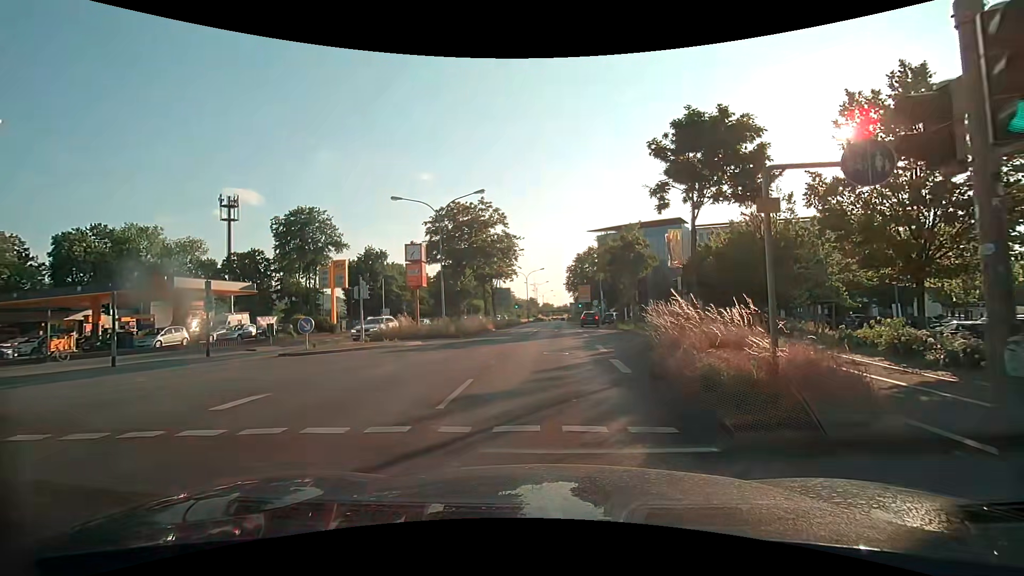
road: primary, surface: asphalt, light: Day
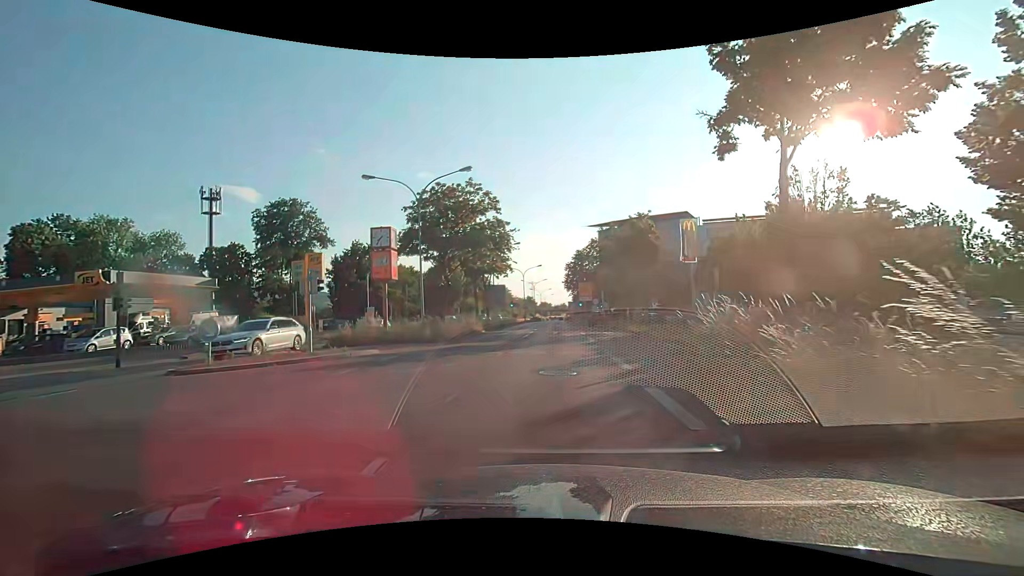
(-0.1, +5.6) m; -2°
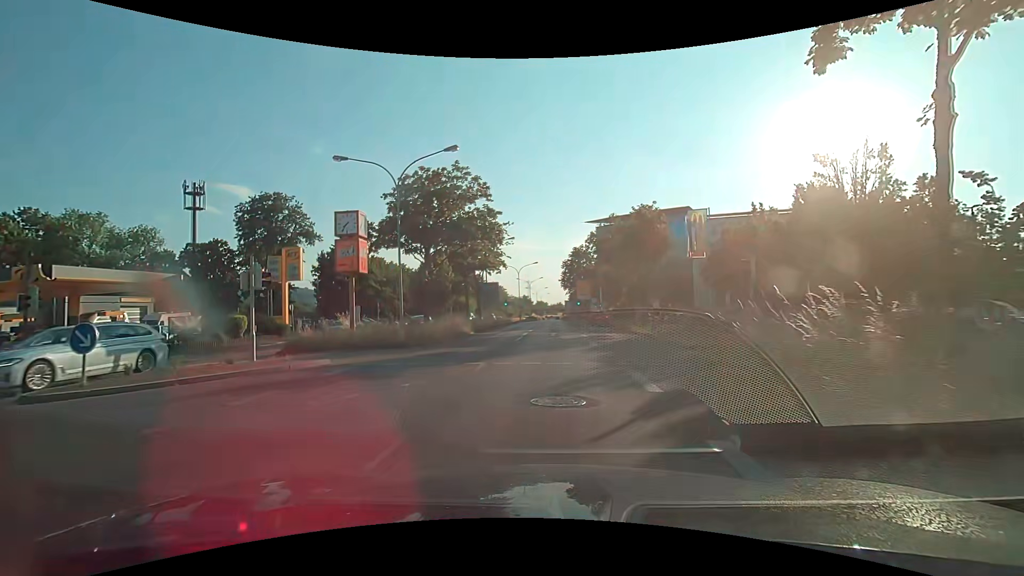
(+0.1, +3.7) m; +2°
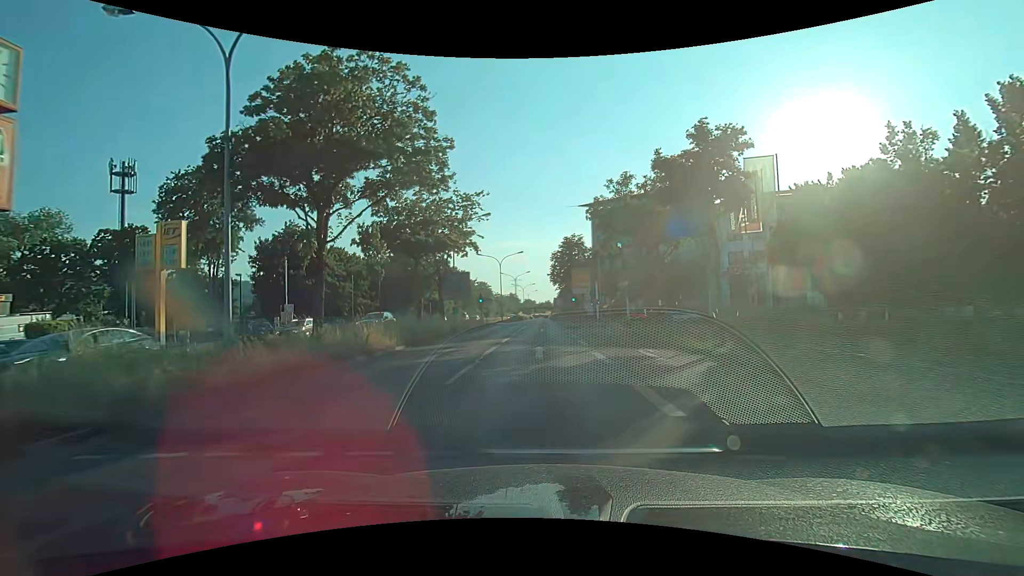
(+0.2, +13.4) m; +1°
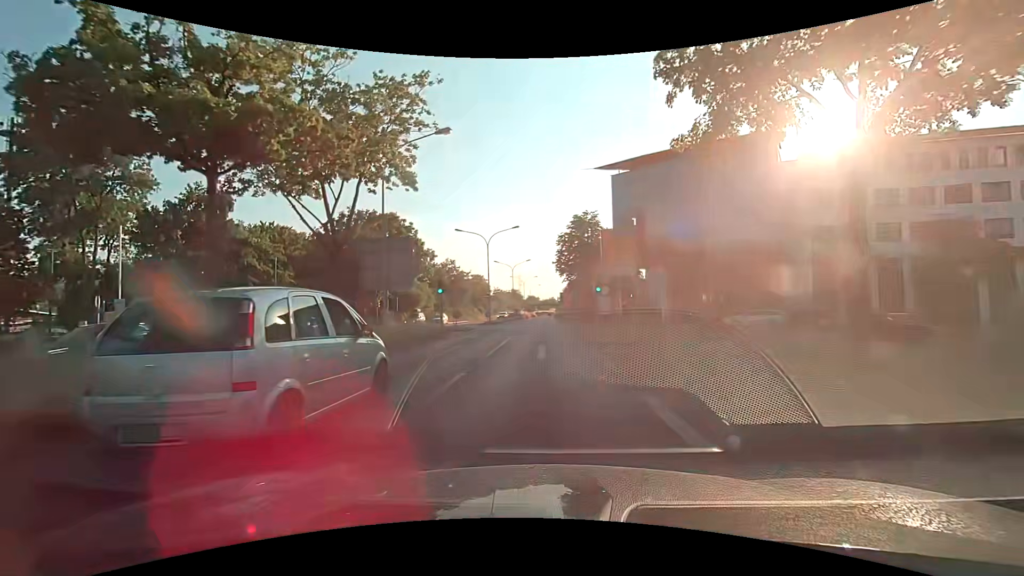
(0.0, +19.8) m; -1°
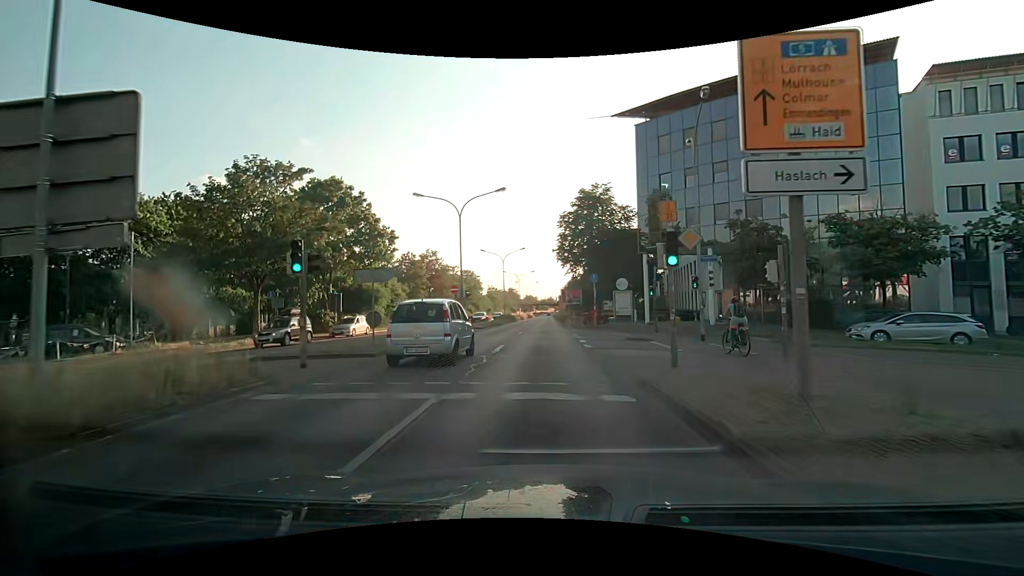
(0.0, +16.3) m; +1°
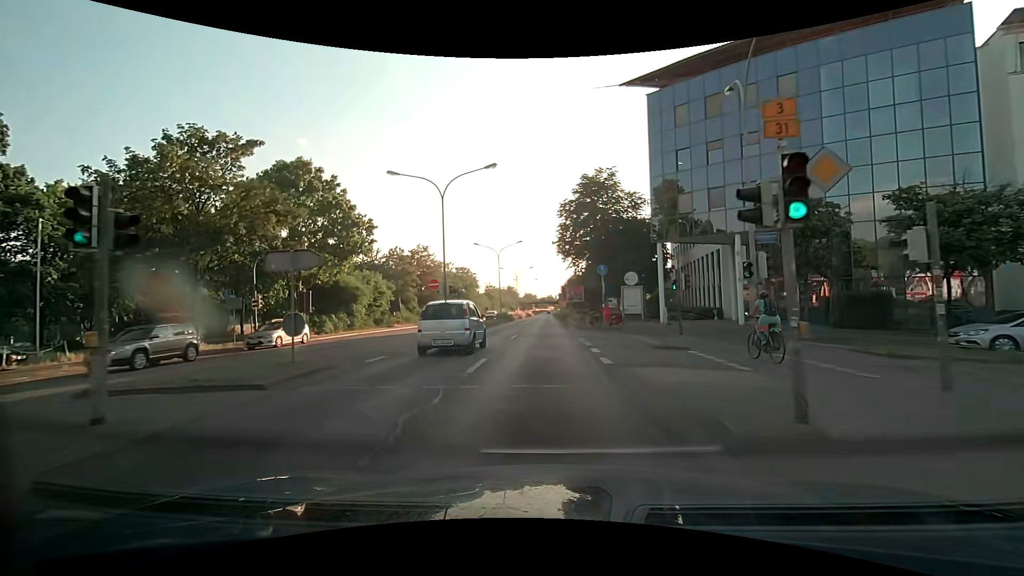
(0.0, +5.7) m; -1°
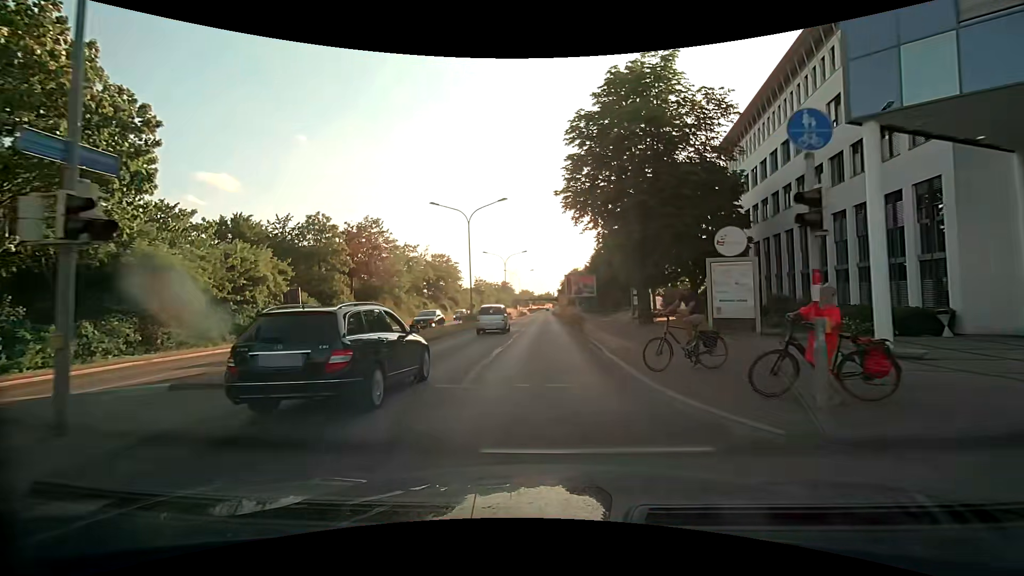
(+0.1, +23.8) m; +1°
